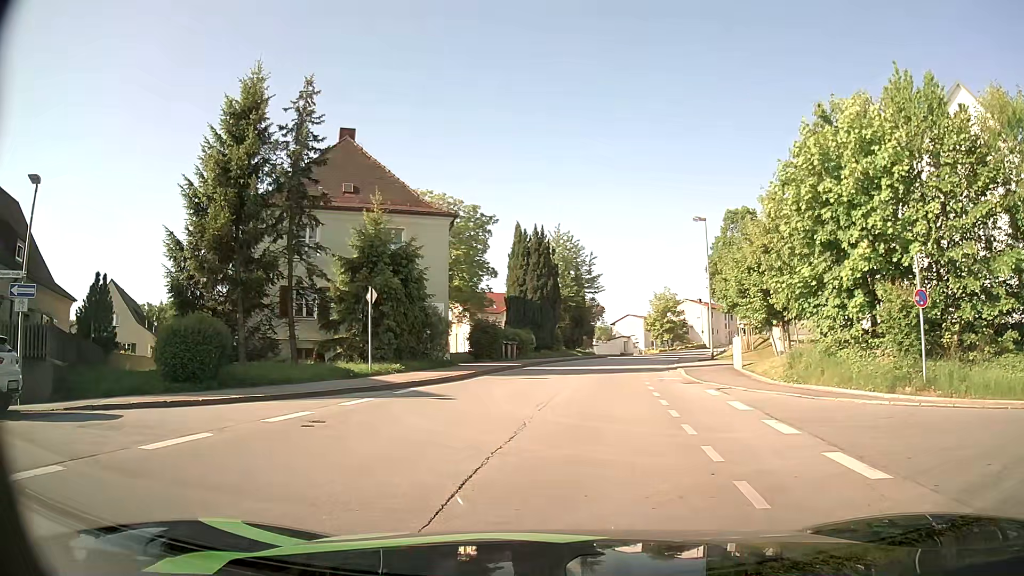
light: Day
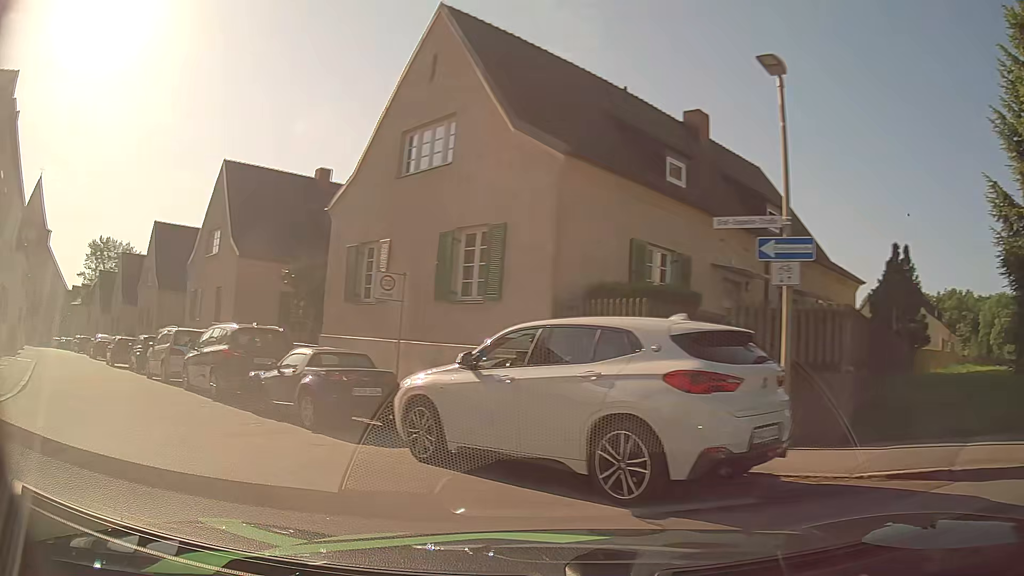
(-3.8, +6.3) m; -69°
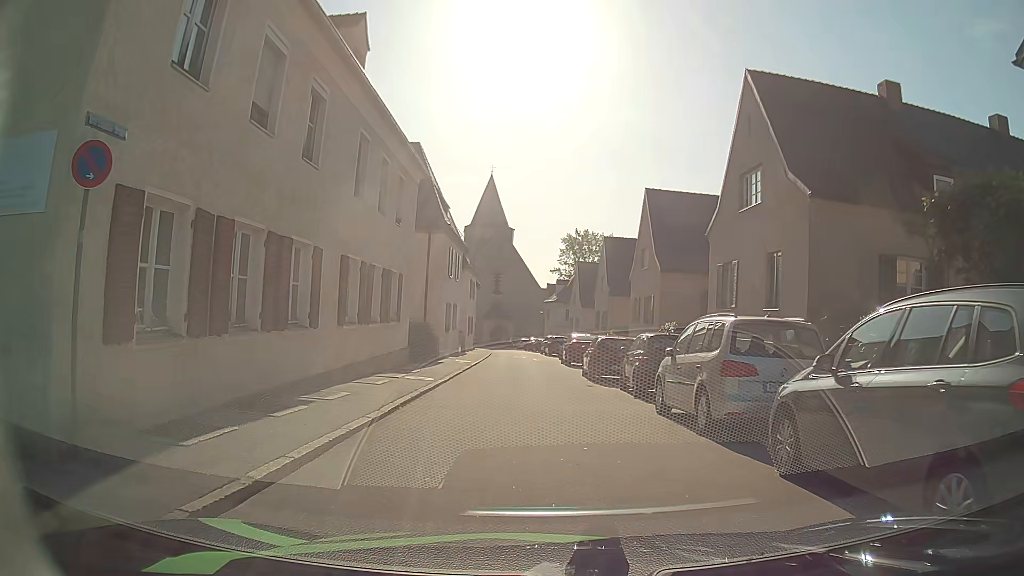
(-5.0, +9.4) m; -43°
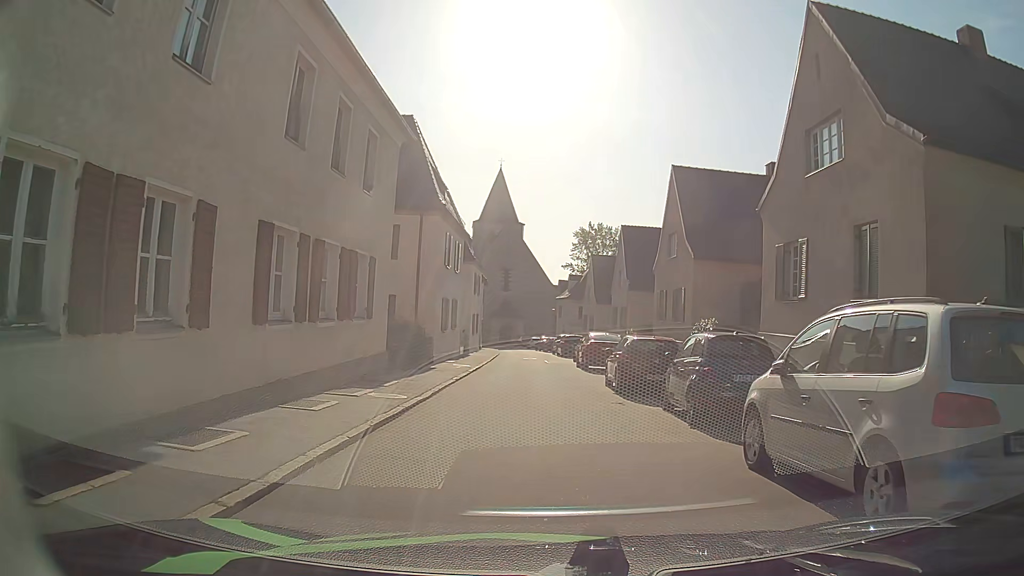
(0.0, +4.8) m; -1°
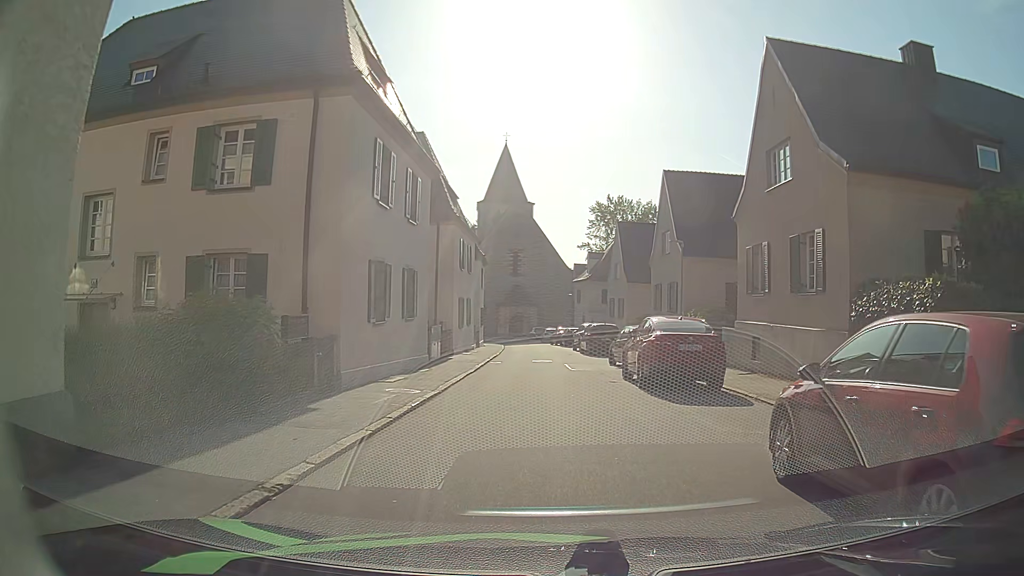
(+0.1, +13.5) m; 0°
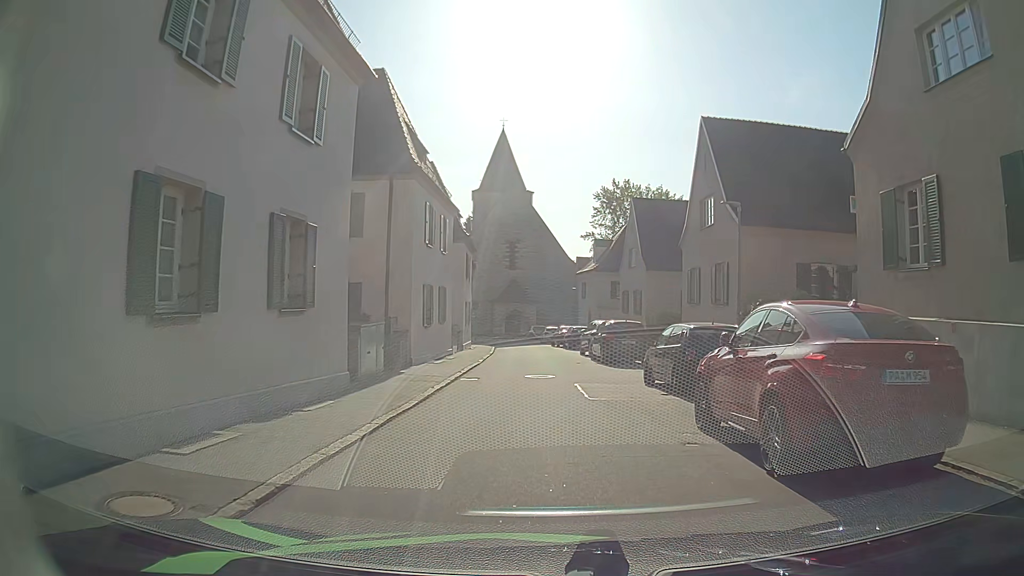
(0.0, +9.0) m; -1°
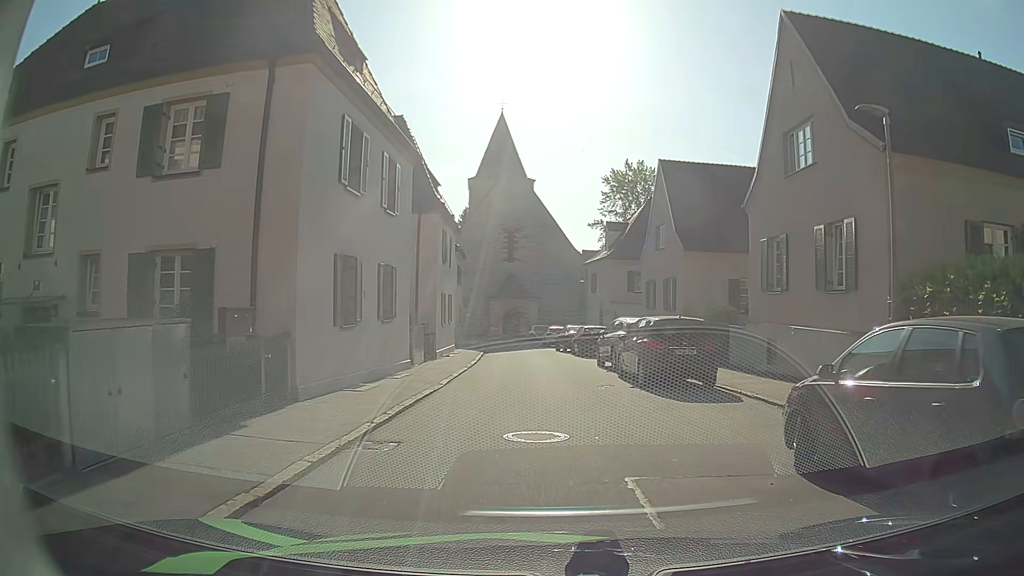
(+0.2, +9.7) m; +2°
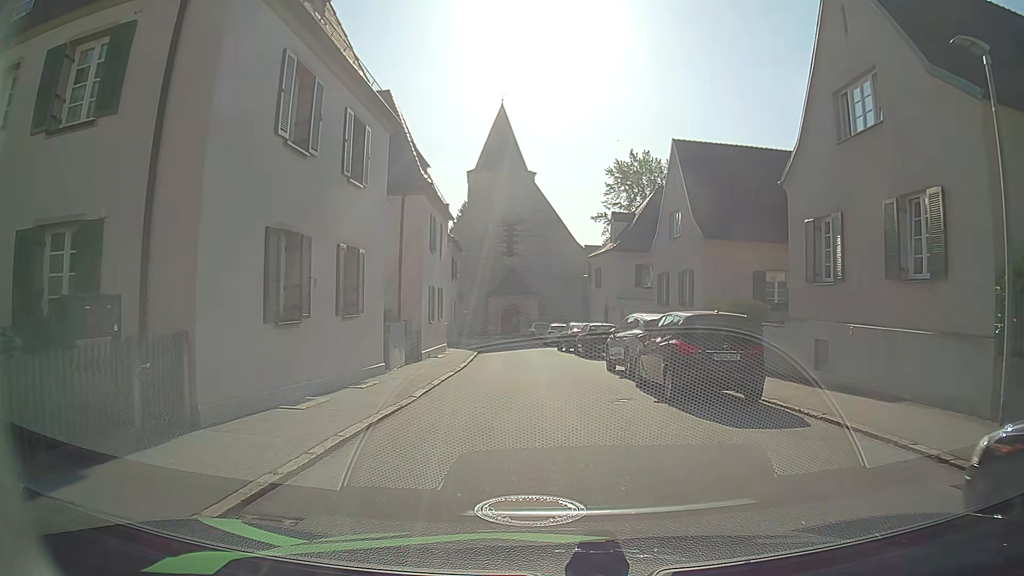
(0.0, +3.3) m; 0°
